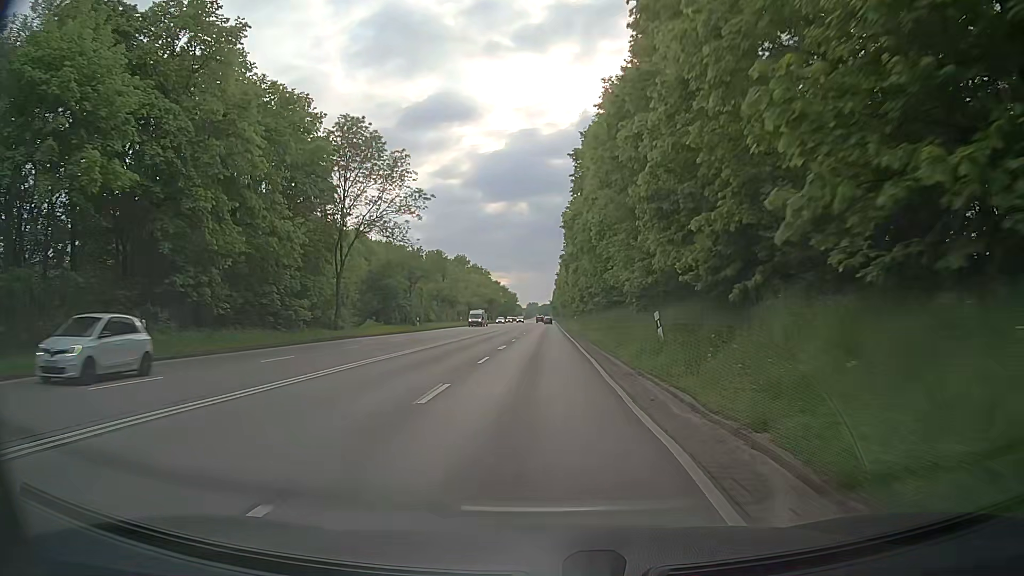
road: trunk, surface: asphalt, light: Day
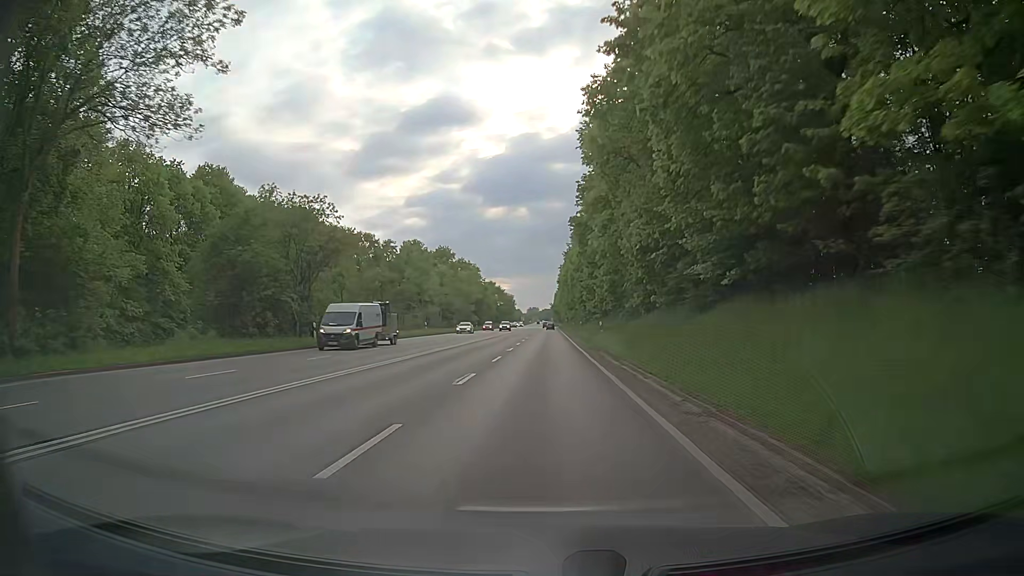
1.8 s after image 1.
(+0.3, +32.5) m; +1°
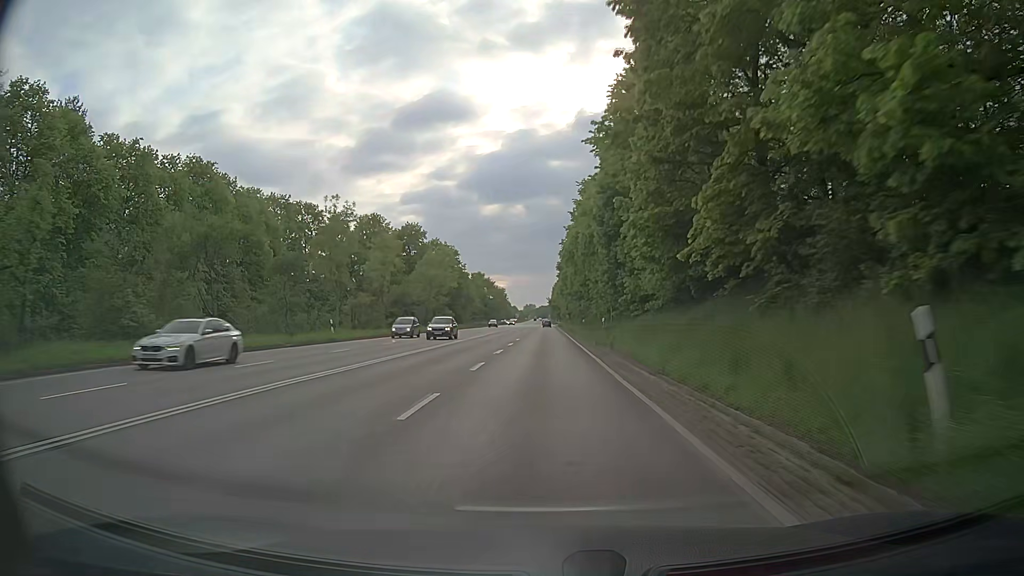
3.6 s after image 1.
(0.0, +33.1) m; 0°
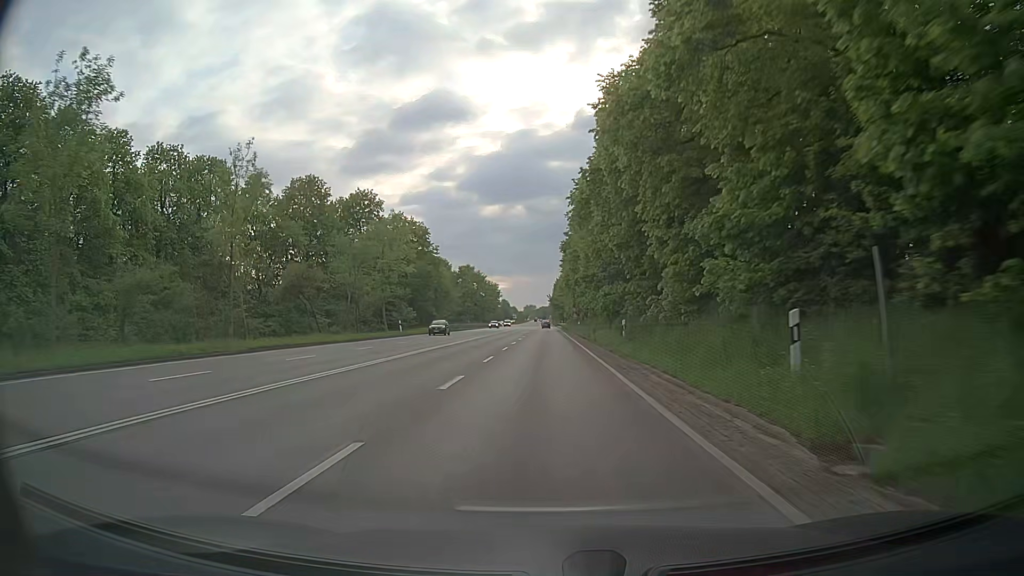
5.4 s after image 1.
(-0.1, +32.3) m; 0°
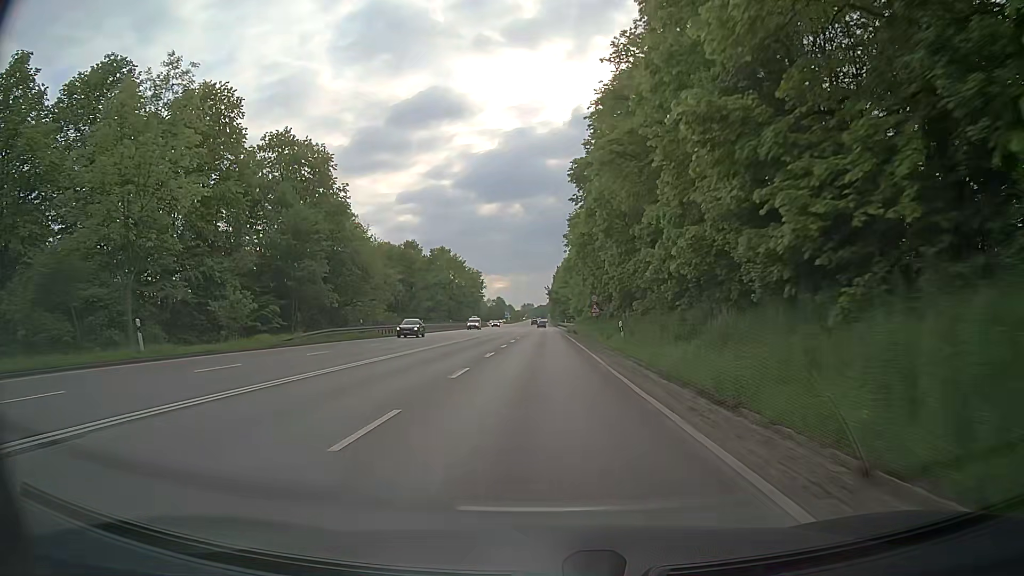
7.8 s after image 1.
(+0.1, +43.1) m; 0°
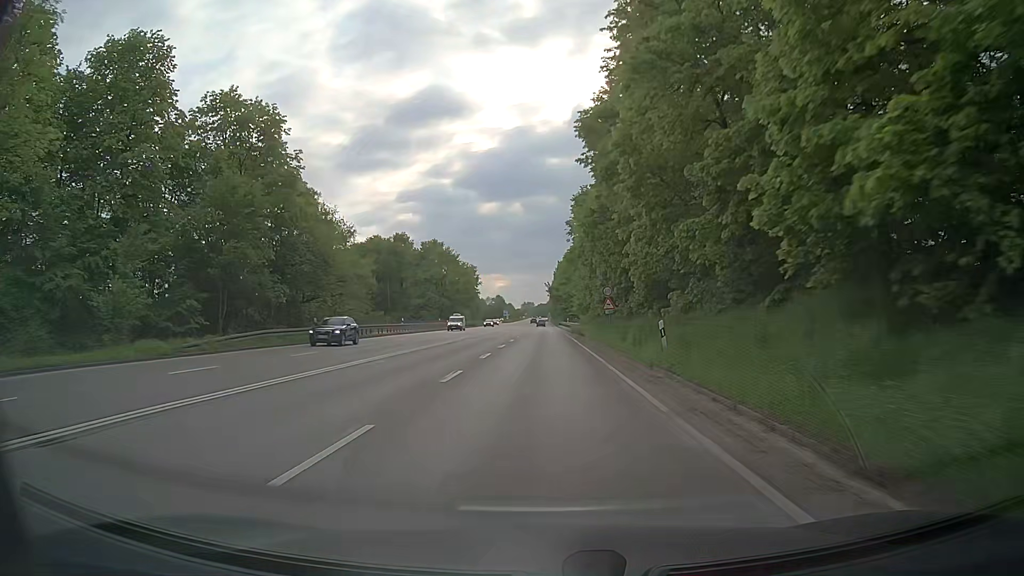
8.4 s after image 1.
(0.0, +10.6) m; 0°
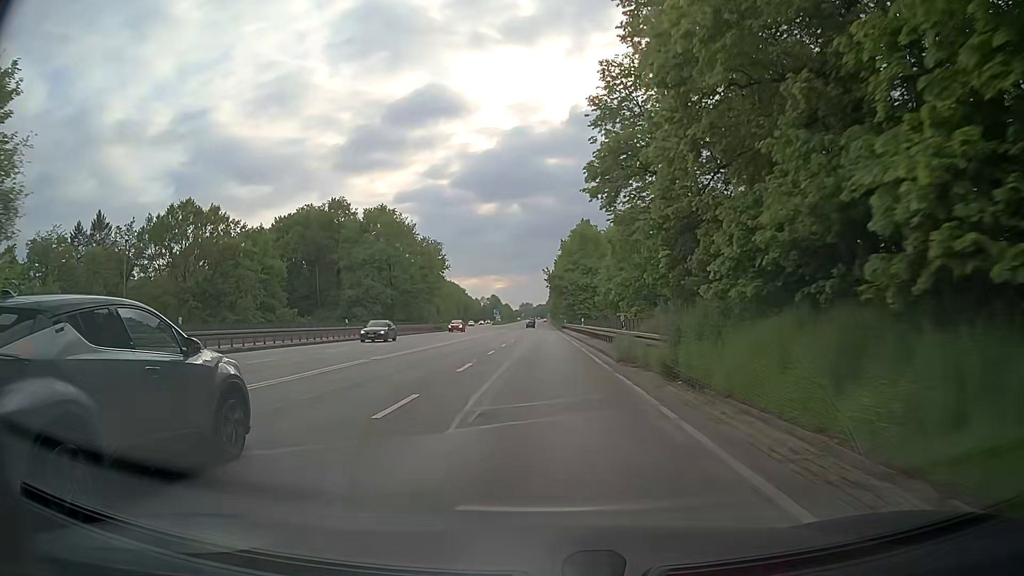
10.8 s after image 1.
(-0.1, +42.2) m; 0°
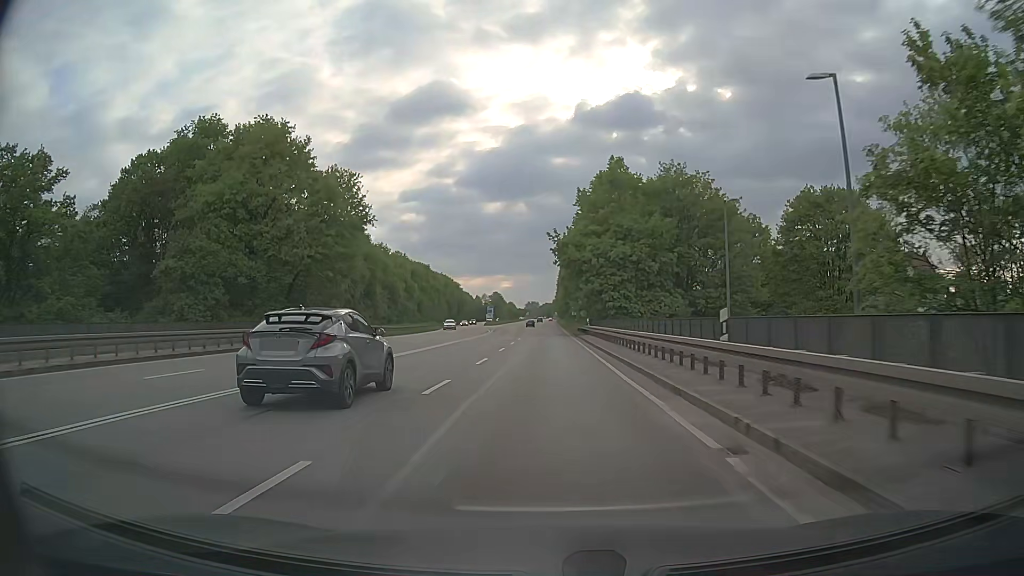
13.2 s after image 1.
(-0.3, +42.0) m; -1°
(0, +10) (0, +20) (0, +30) (0, +40) (-1, +50) (-1, +60) (-1, +70) (-2, +80) (-2, +90) (-2, +100) m
